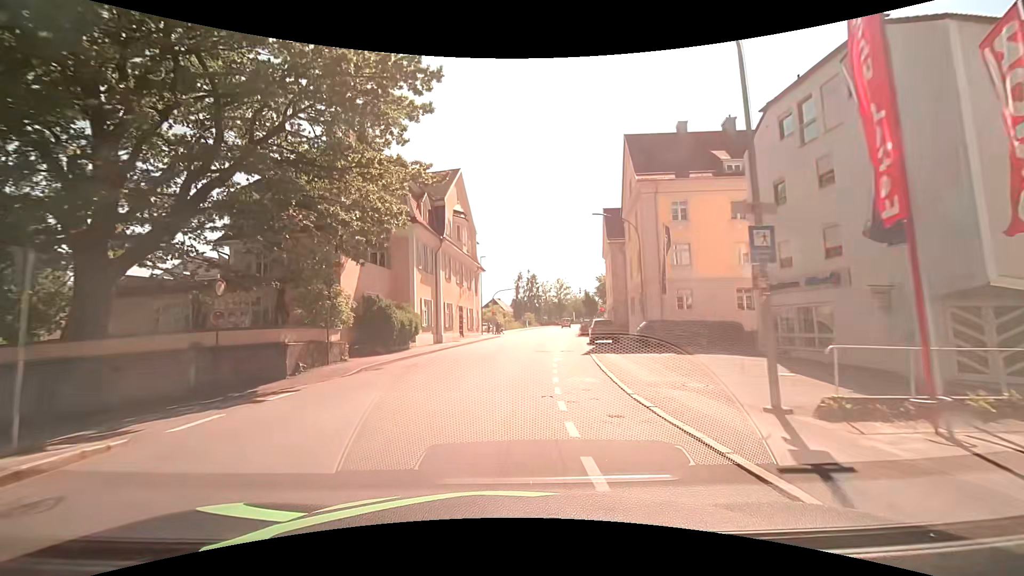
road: tertiary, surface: asphalt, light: Day
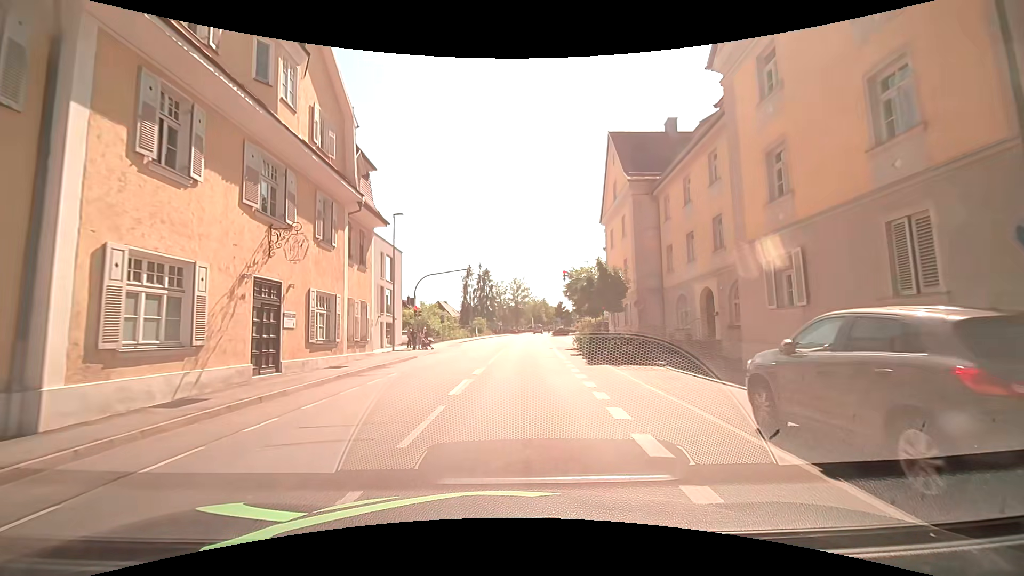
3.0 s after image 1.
(+1.1, +27.5) m; +5°
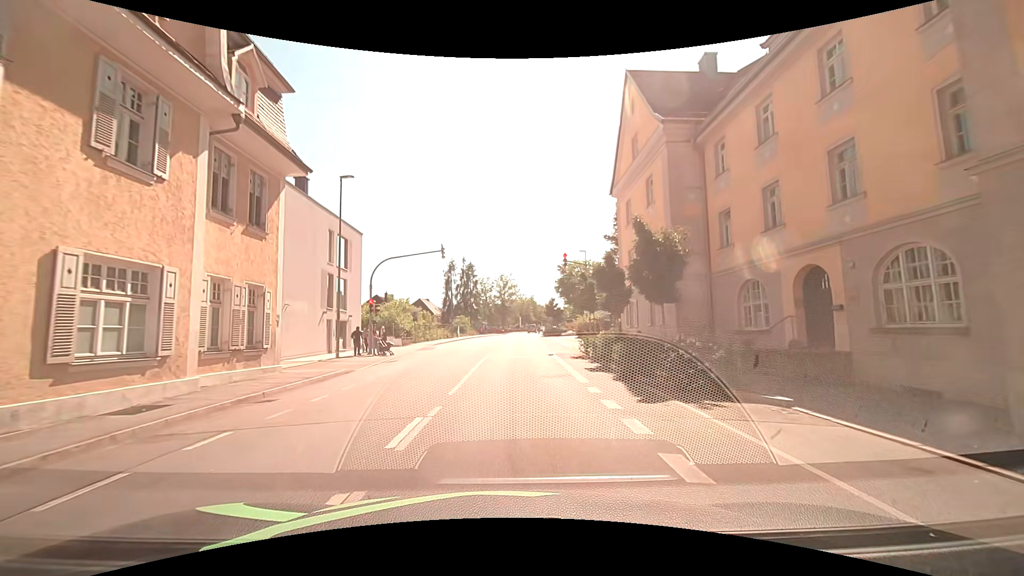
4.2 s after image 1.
(+0.1, +8.9) m; +2°
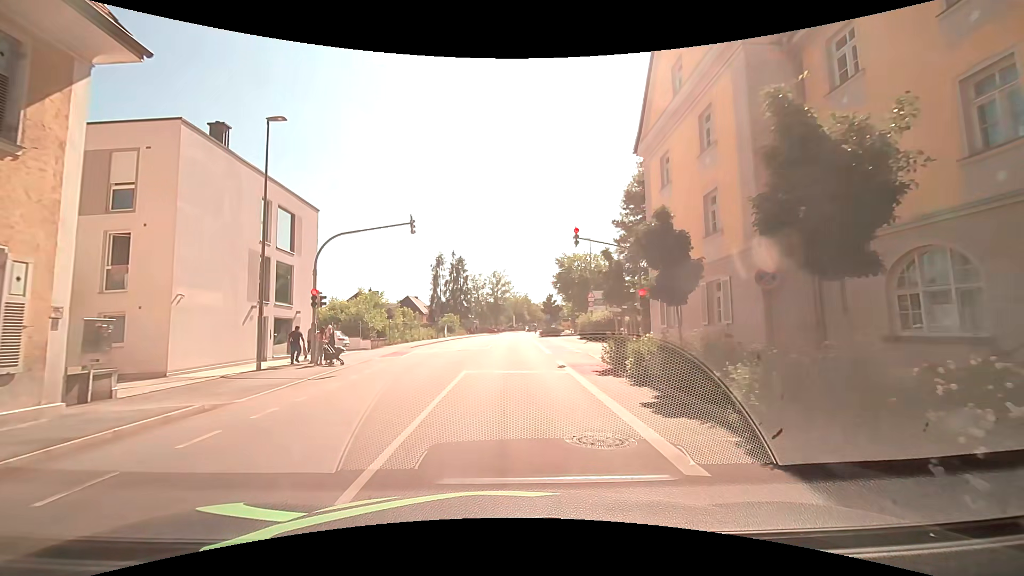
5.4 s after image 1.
(0.0, +7.7) m; +1°
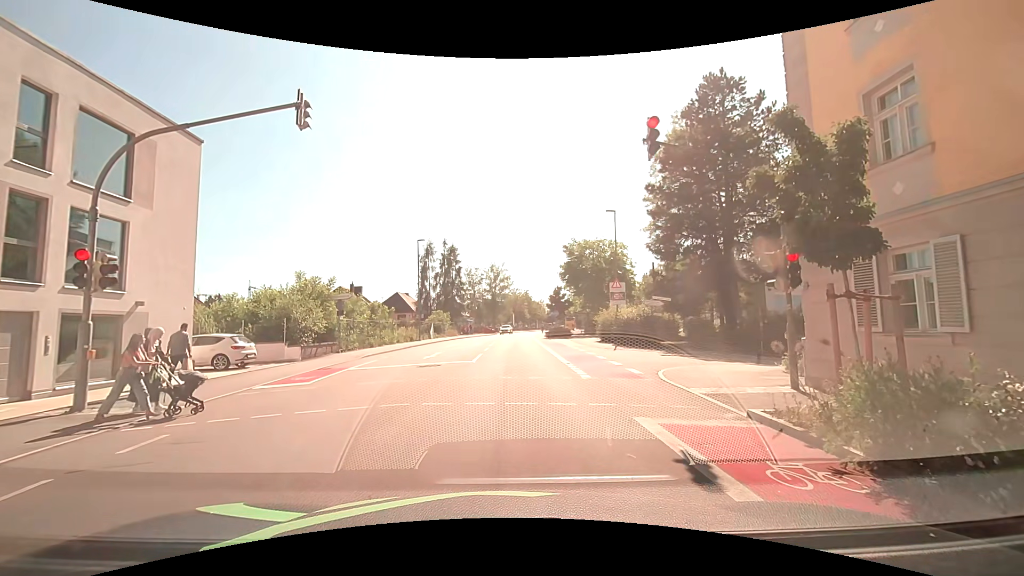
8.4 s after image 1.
(-0.2, +11.6) m; 0°
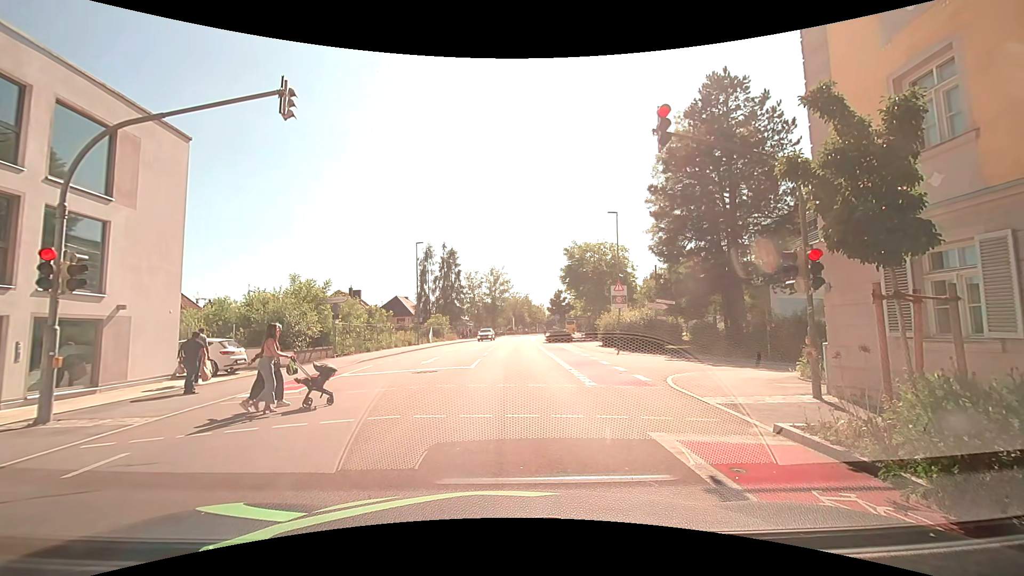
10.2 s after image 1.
(0.0, +0.7) m; 0°
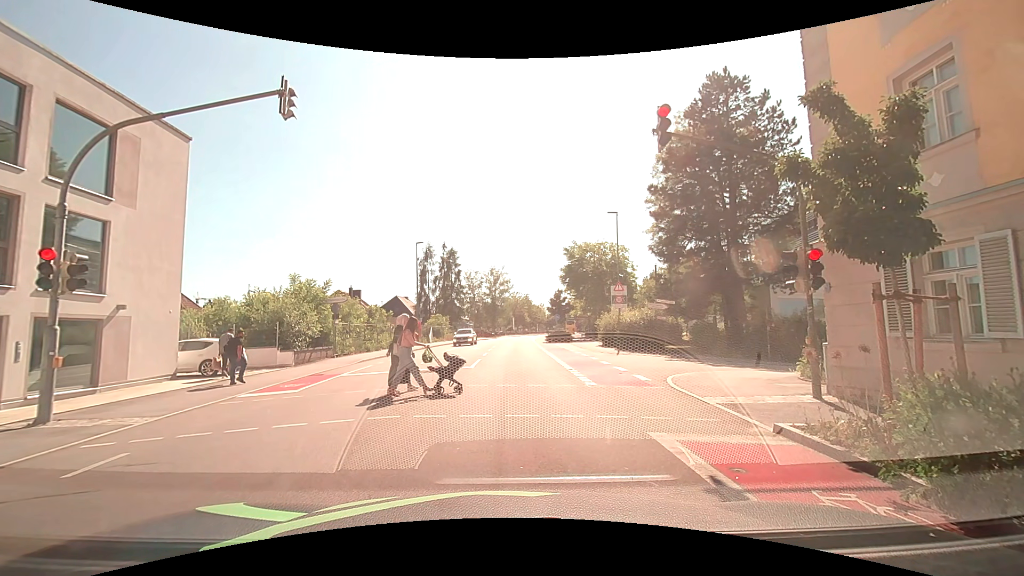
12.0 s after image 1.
(0.0, 0.0) m; 0°
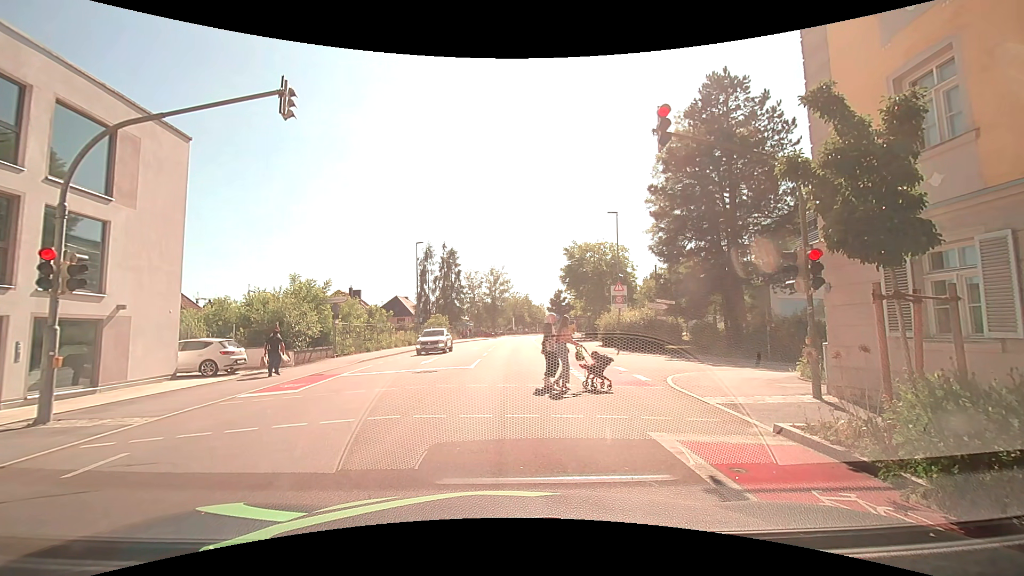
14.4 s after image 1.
(0.0, 0.0) m; 0°
